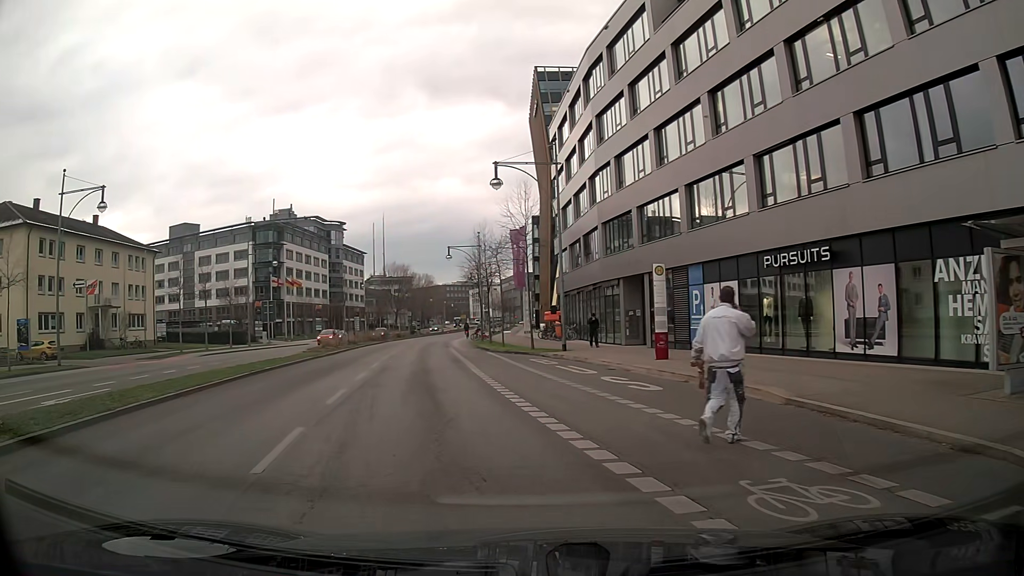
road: primary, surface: asphalt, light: Day
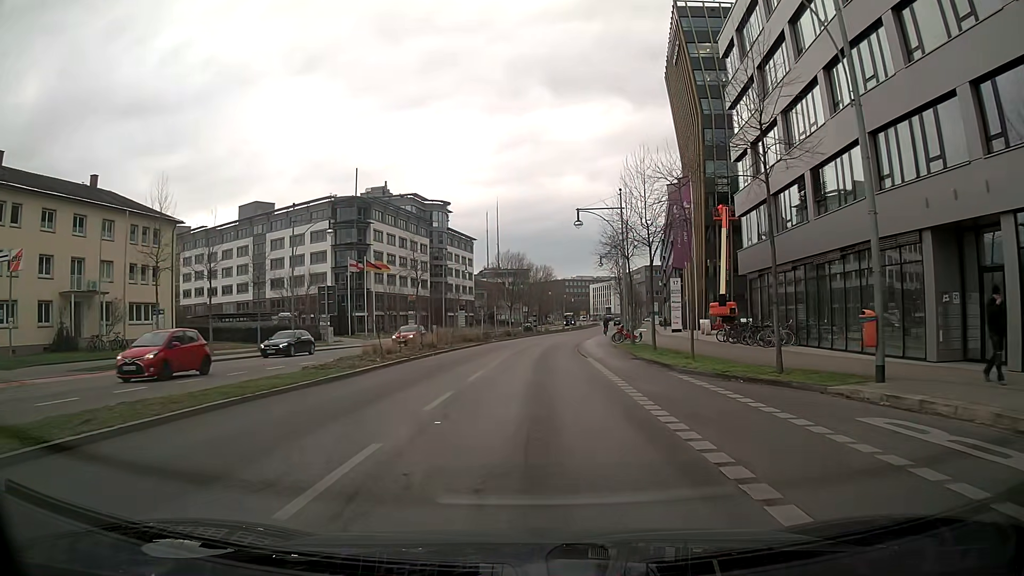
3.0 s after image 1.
(-3.0, +20.4) m; -9°
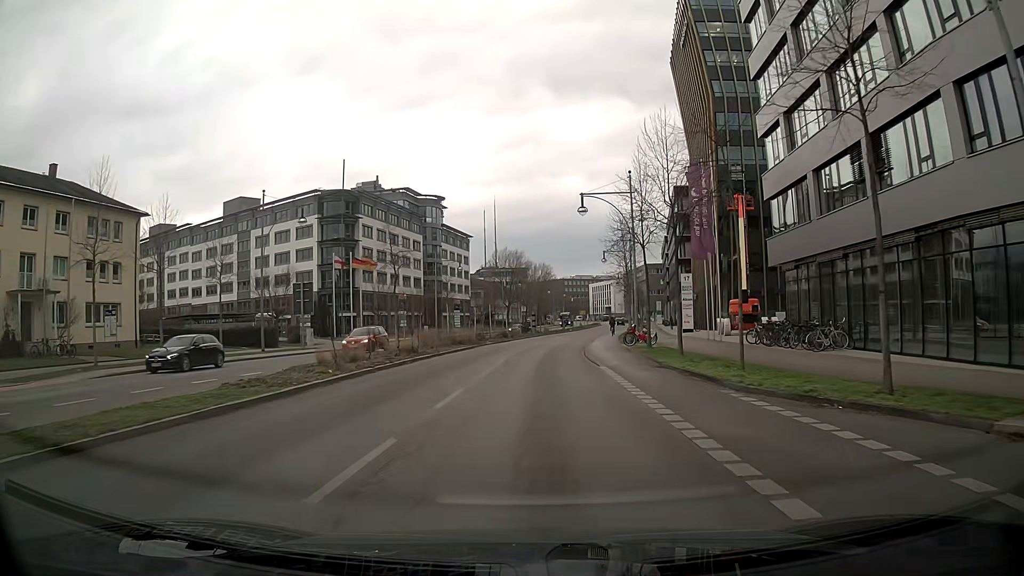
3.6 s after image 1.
(-0.1, +5.7) m; 0°
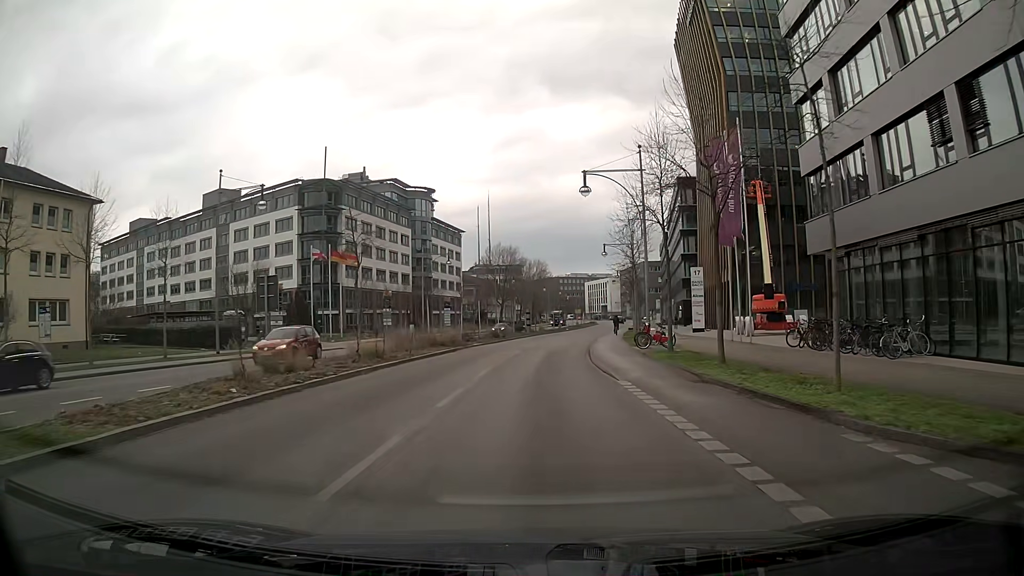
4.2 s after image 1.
(0.0, +6.0) m; 0°
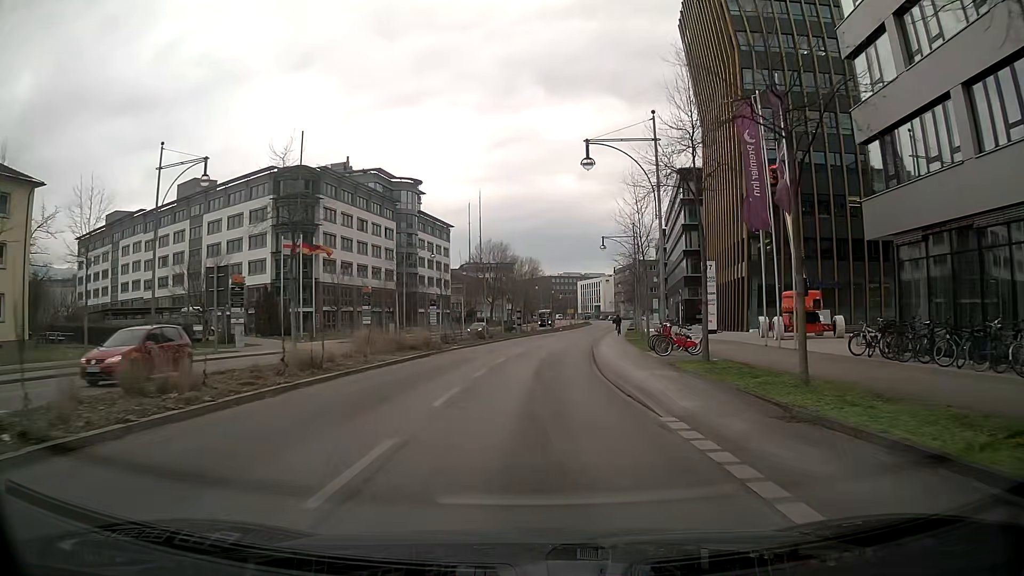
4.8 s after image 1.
(+0.1, +6.3) m; +1°
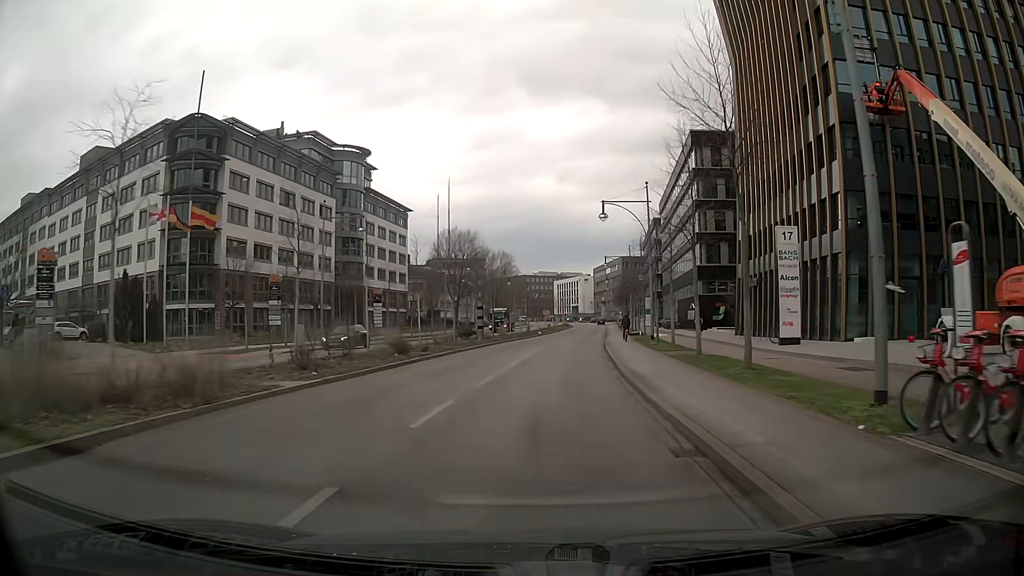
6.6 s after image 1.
(+0.6, +20.4) m; +3°
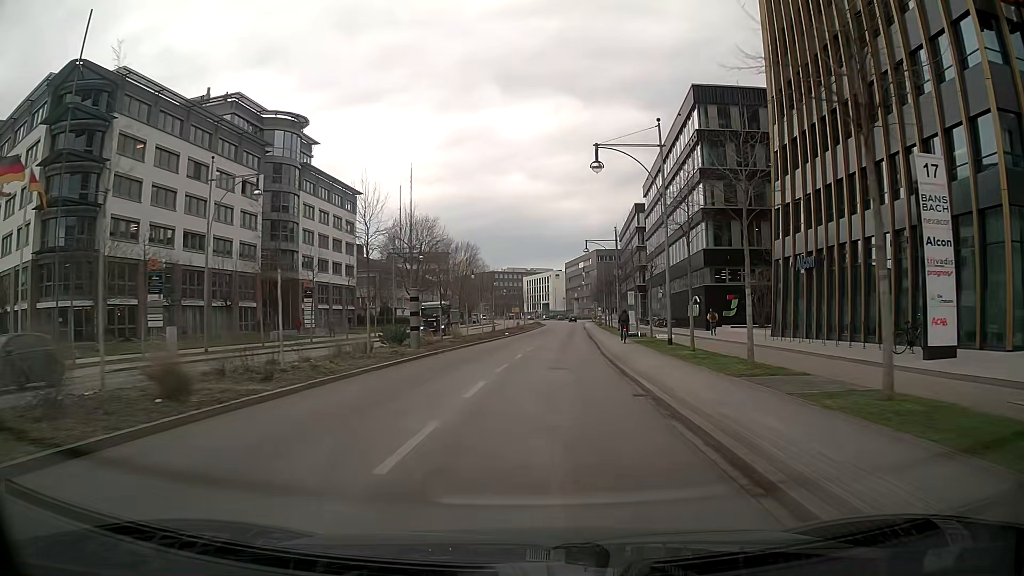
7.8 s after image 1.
(+0.3, +14.5) m; +2°
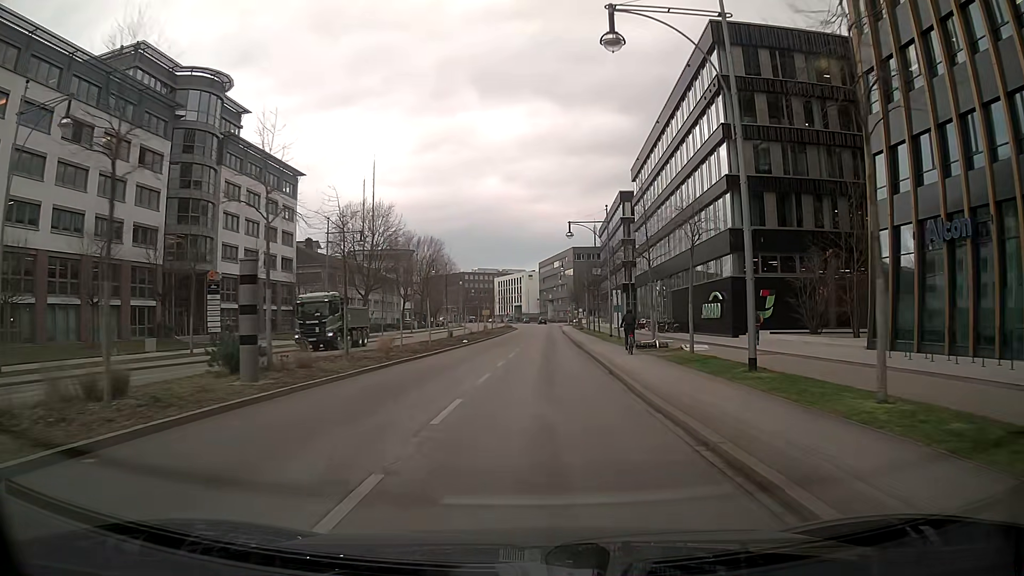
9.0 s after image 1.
(+0.3, +15.0) m; +3°
(0, +10) (0, +20) (0, +30) (0, +40) (+1, +50) (+1, +60) (+1, +70) (+1, +80) (+2, +90) (+2, +100) m
